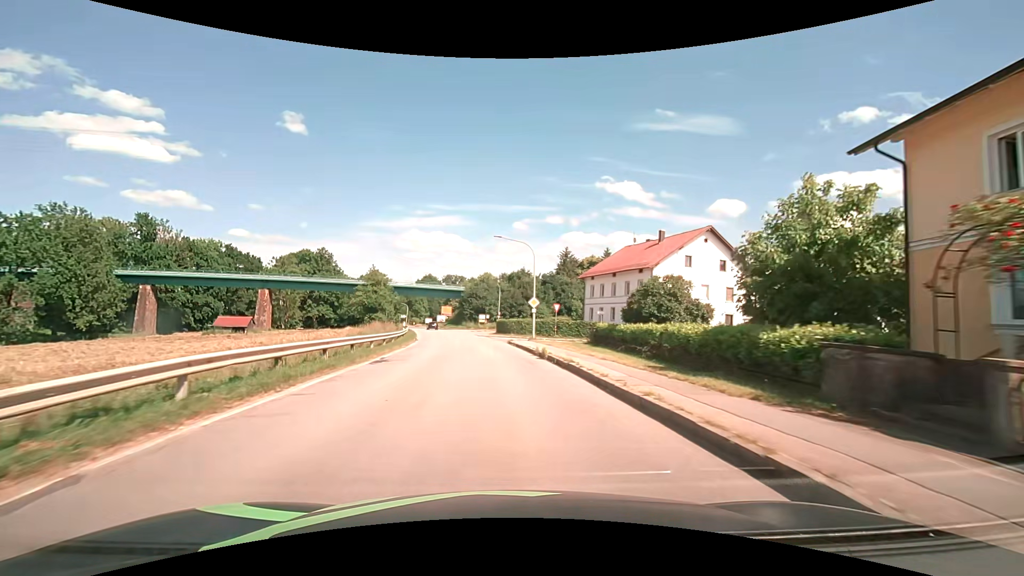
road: secondary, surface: asphalt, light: Day
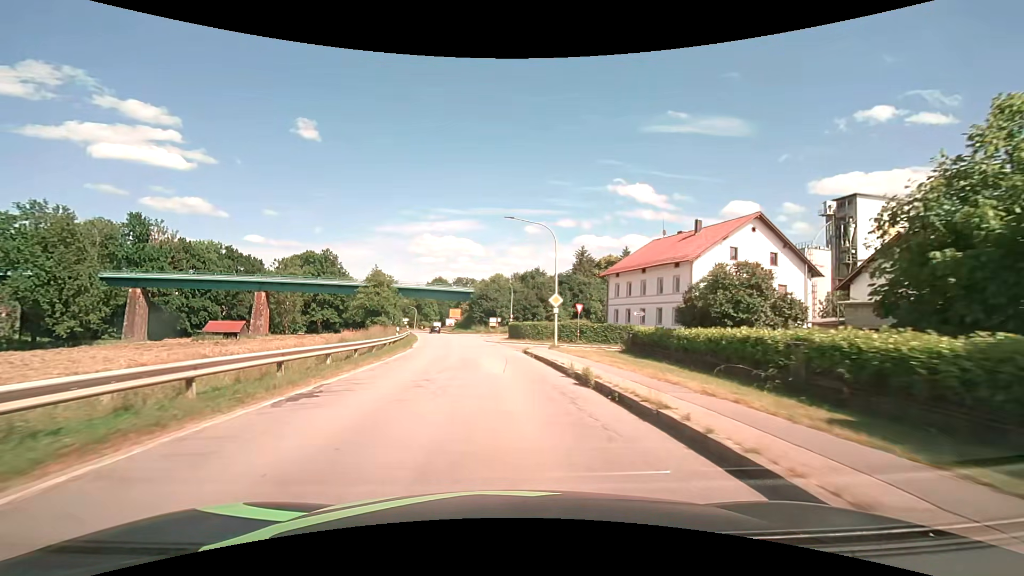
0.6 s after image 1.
(-0.2, +7.7) m; -2°
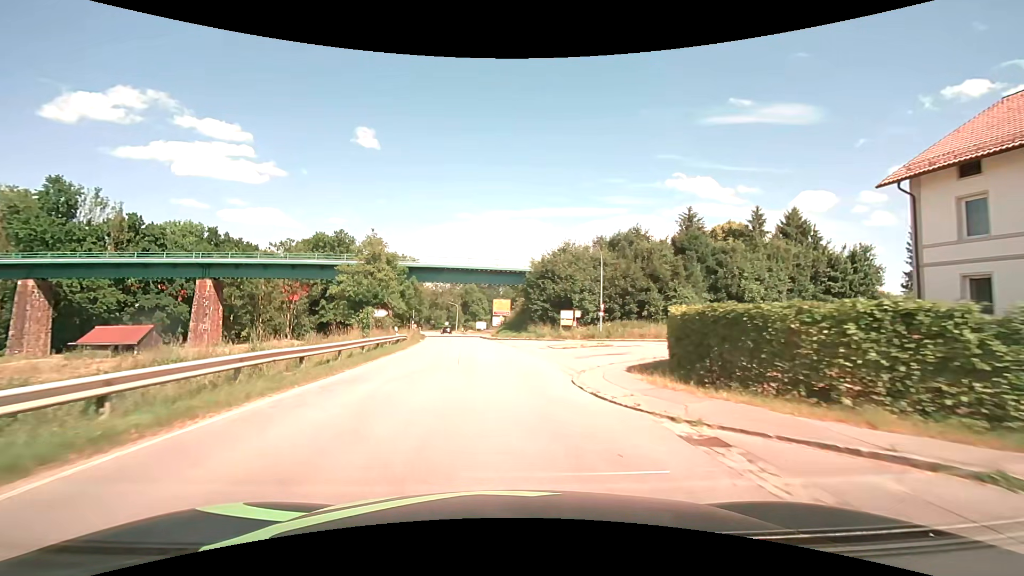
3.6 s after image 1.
(-2.5, +38.1) m; -7°
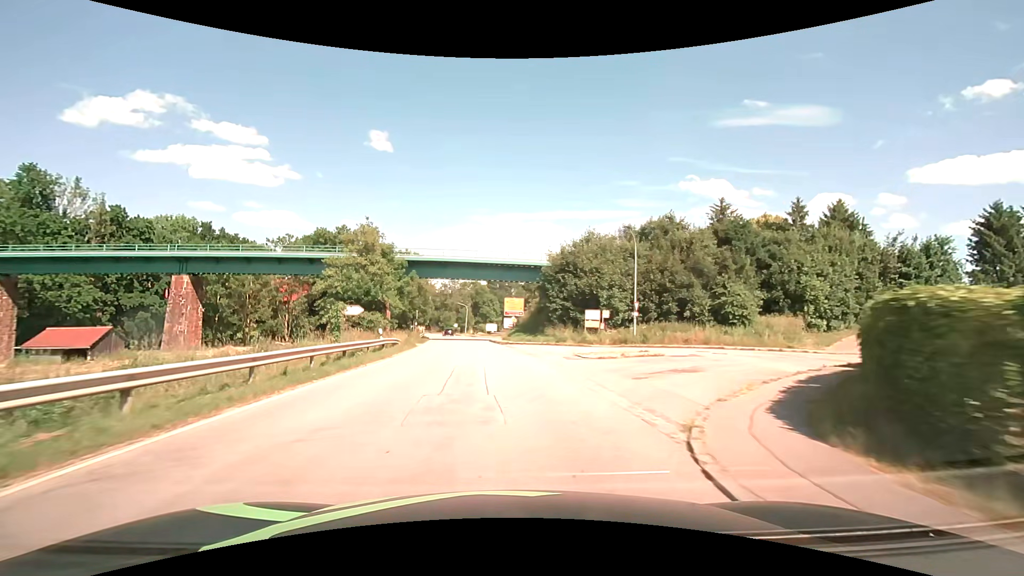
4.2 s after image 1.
(-0.1, +7.7) m; -1°
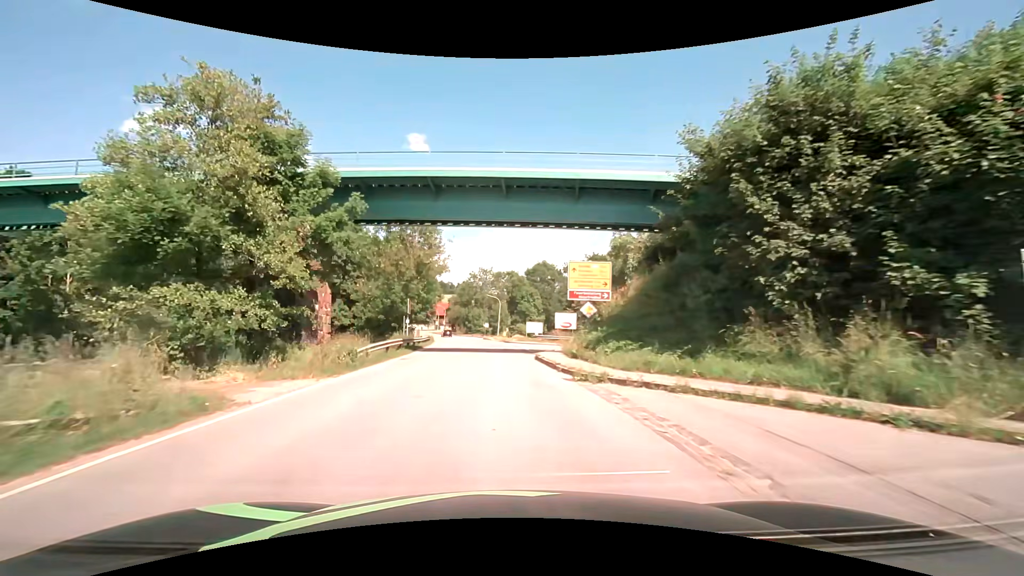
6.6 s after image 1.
(-1.2, +30.5) m; -4°
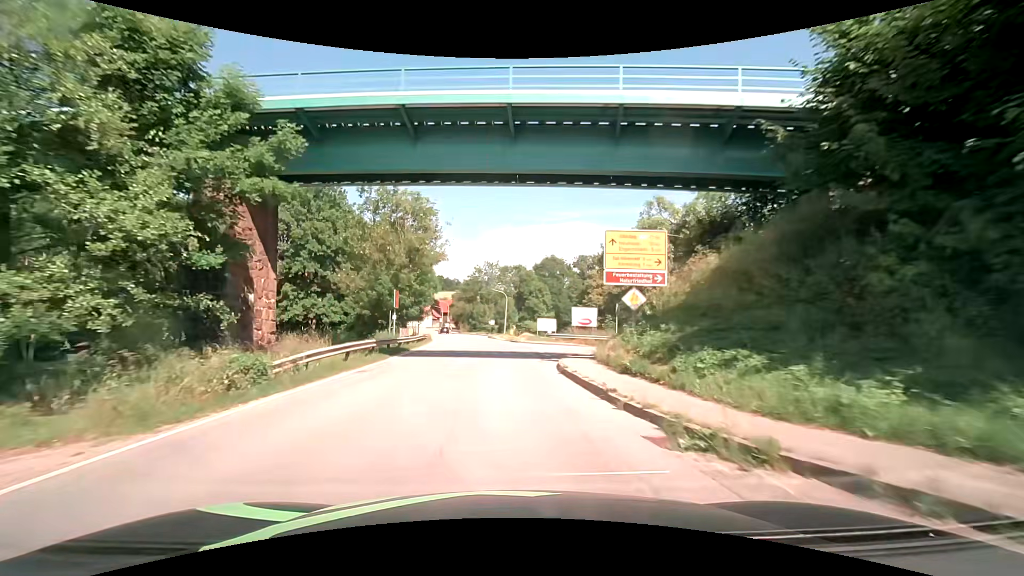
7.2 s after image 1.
(-0.1, +7.6) m; -1°
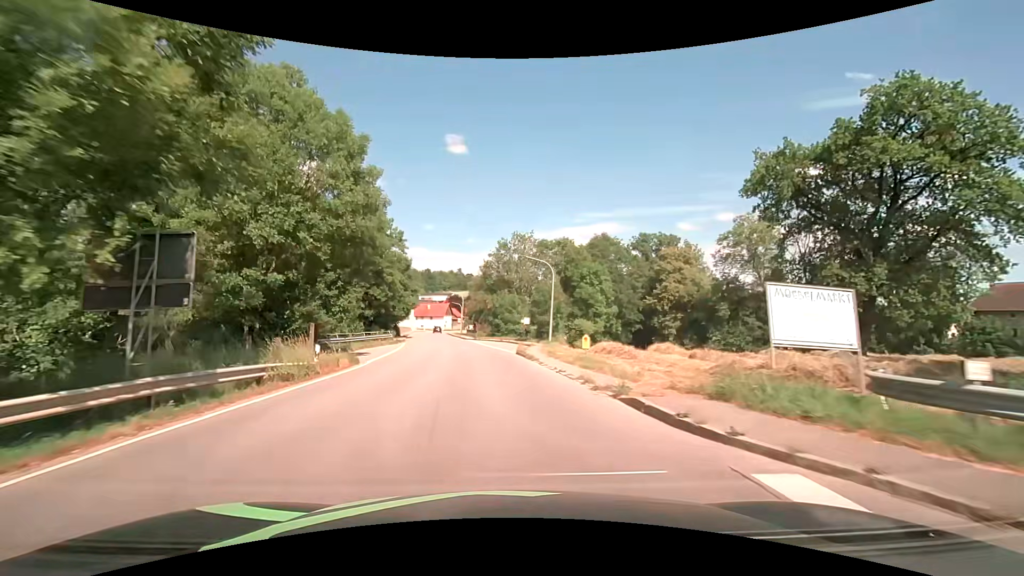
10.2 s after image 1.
(-1.1, +38.2) m; -4°
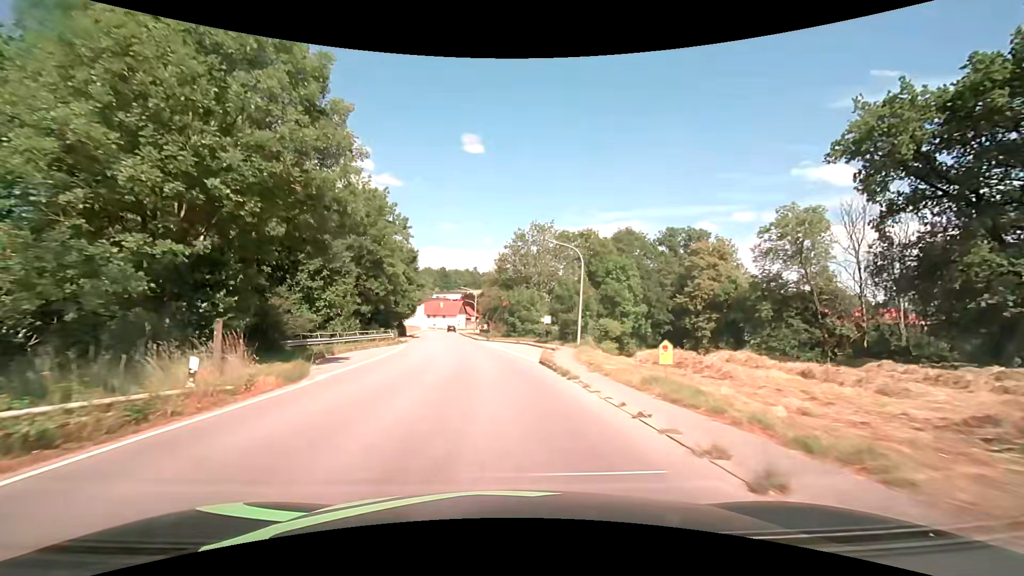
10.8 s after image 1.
(-0.1, +7.6) m; -2°
(0, +10) (-1, +20) (-2, +30) (-3, +40) (-4, +50) (-6, +60) (-7, +70) (-9, +79) (-10, +89) (-11, +99) m
